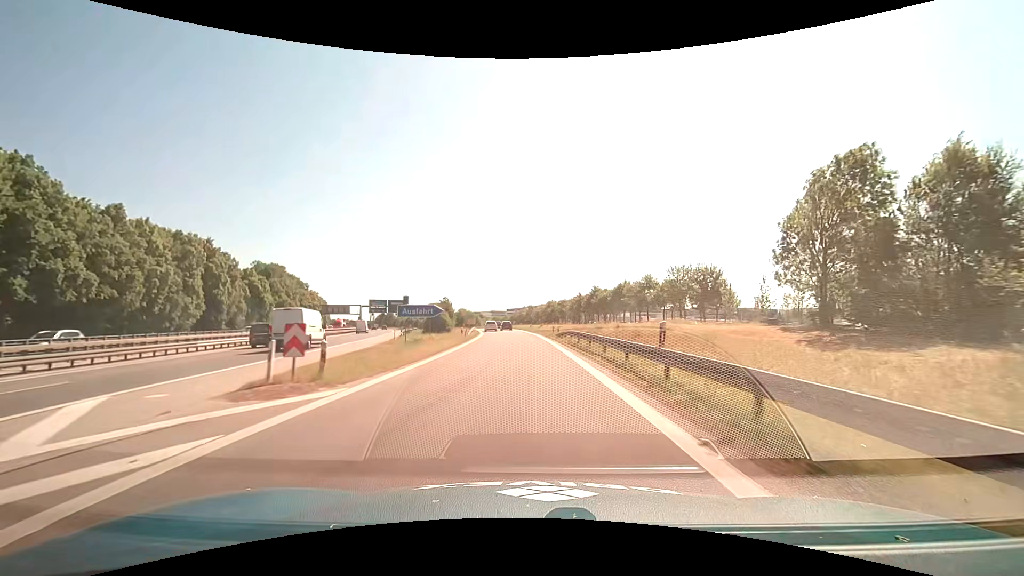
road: motorway_link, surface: asphalt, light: Day
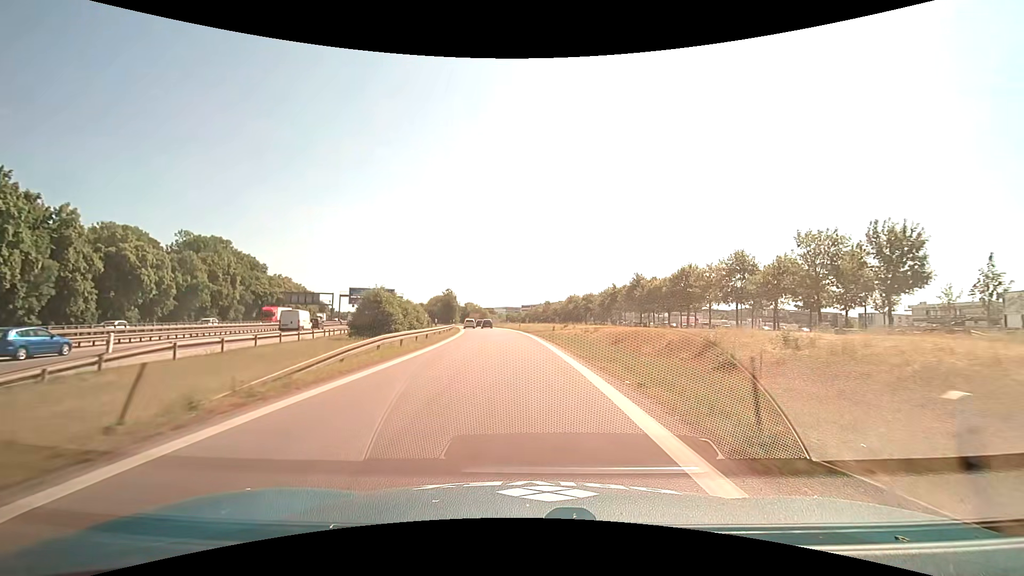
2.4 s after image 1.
(-0.5, +37.1) m; -2°
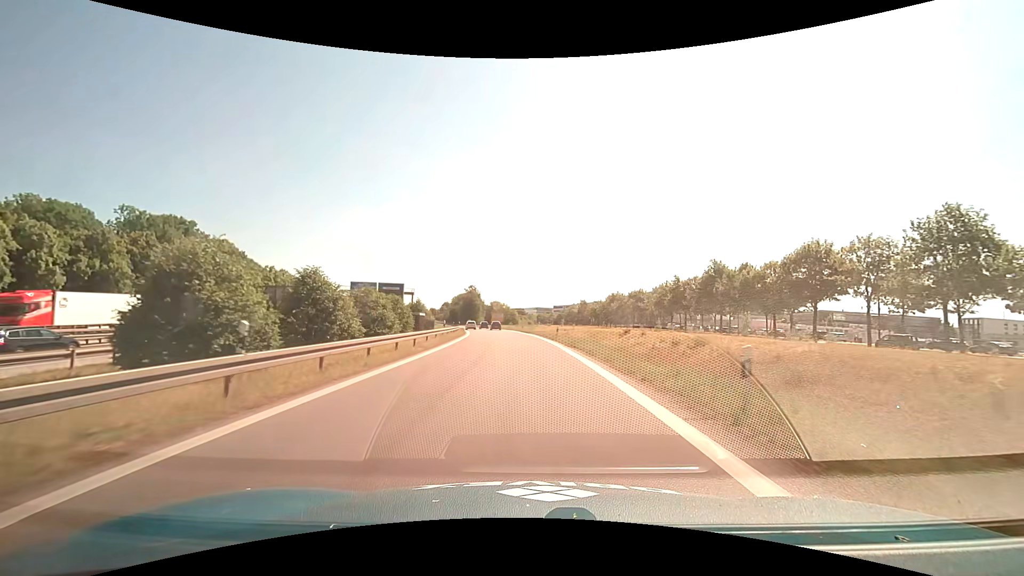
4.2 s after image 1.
(-0.9, +26.3) m; -4°
(0, +10) (0, +20) (-1, +30) (-1, +40) (-2, +50) (-3, +60) (-4, +70) (-5, +80) (-6, +90) (-8, +100) m
